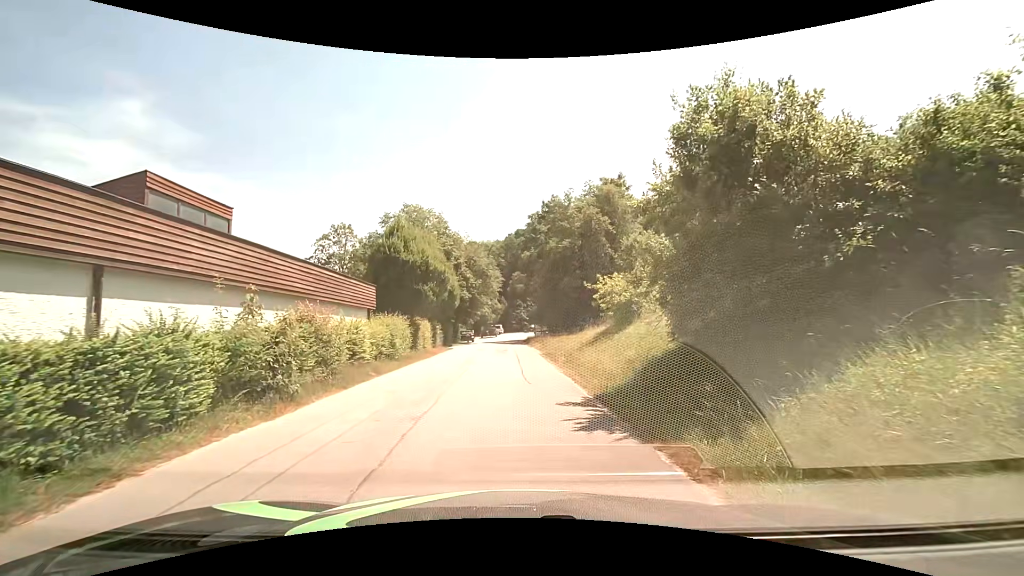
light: Day
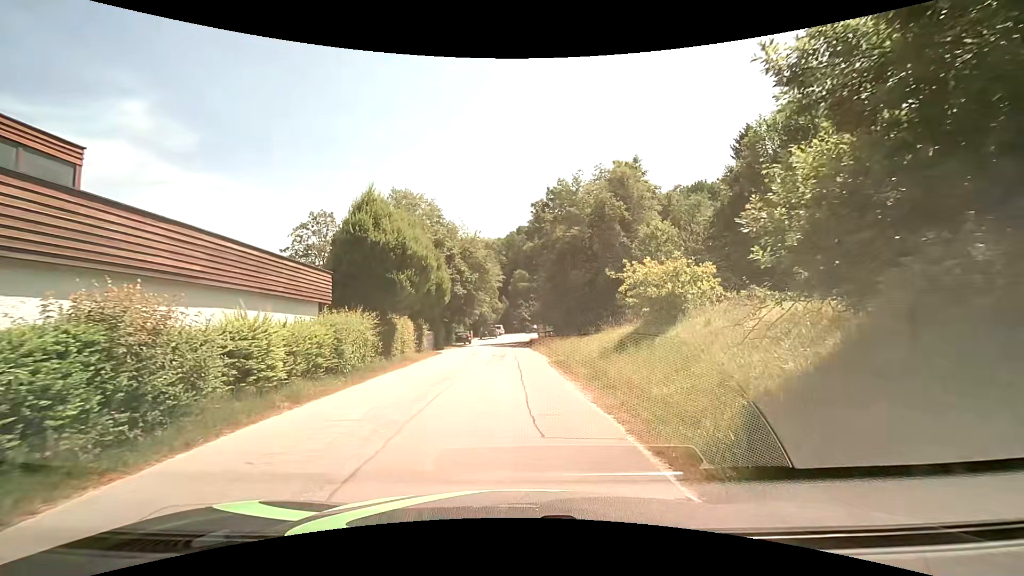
(0.0, +5.7) m; 0°
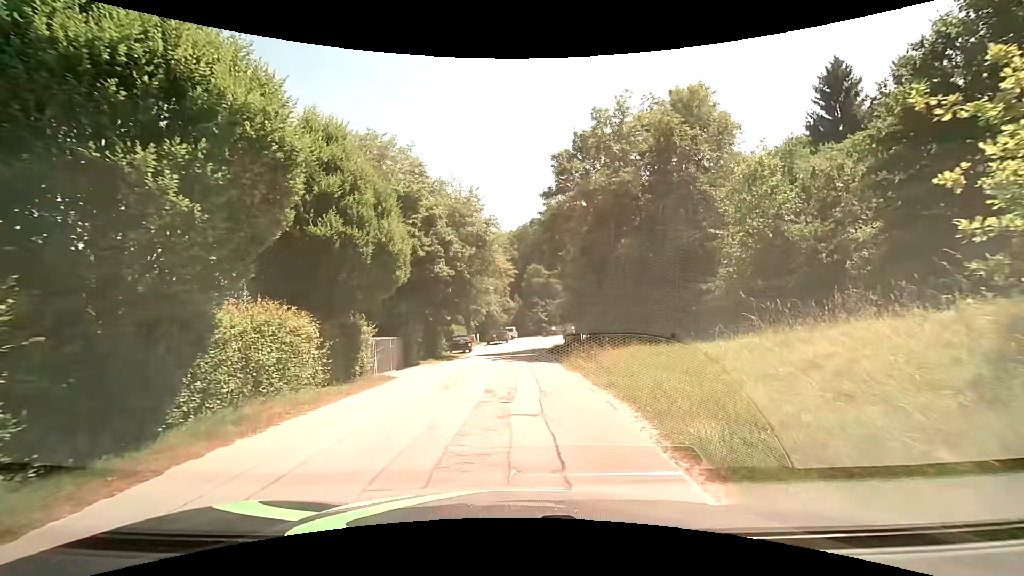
(-0.1, +14.4) m; -1°
